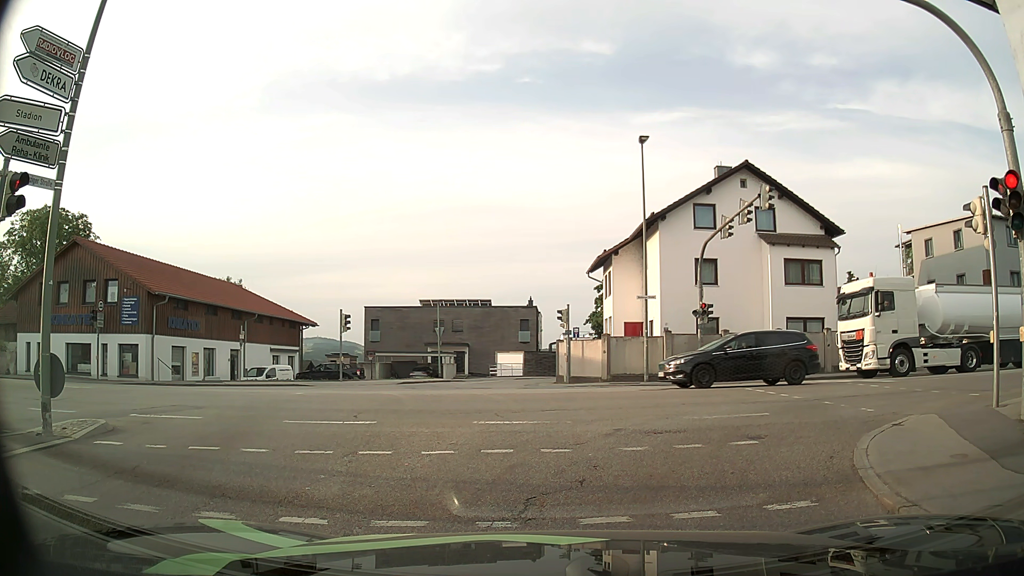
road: tertiary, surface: asphalt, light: Day
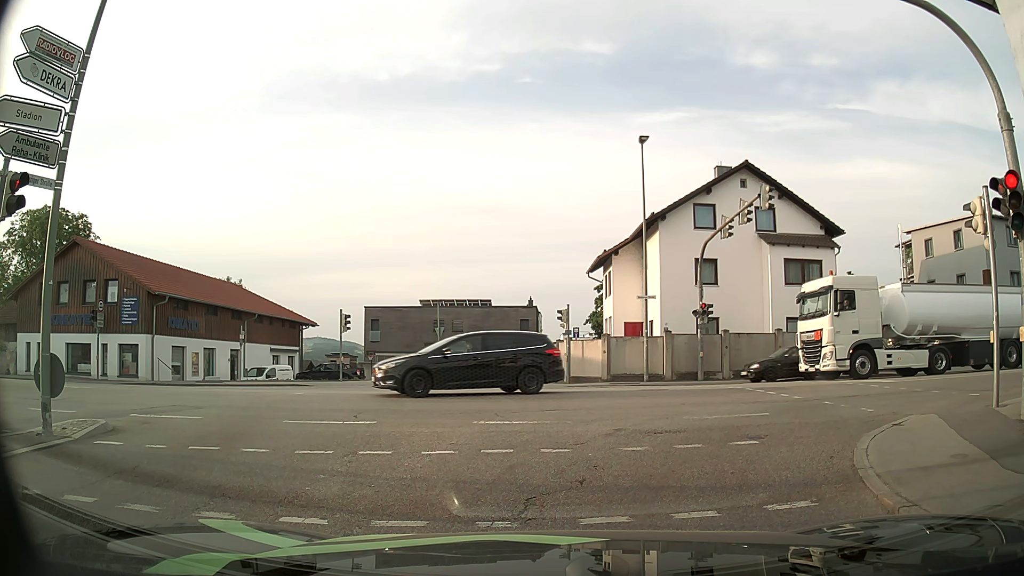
(0.0, 0.0) m; 0°
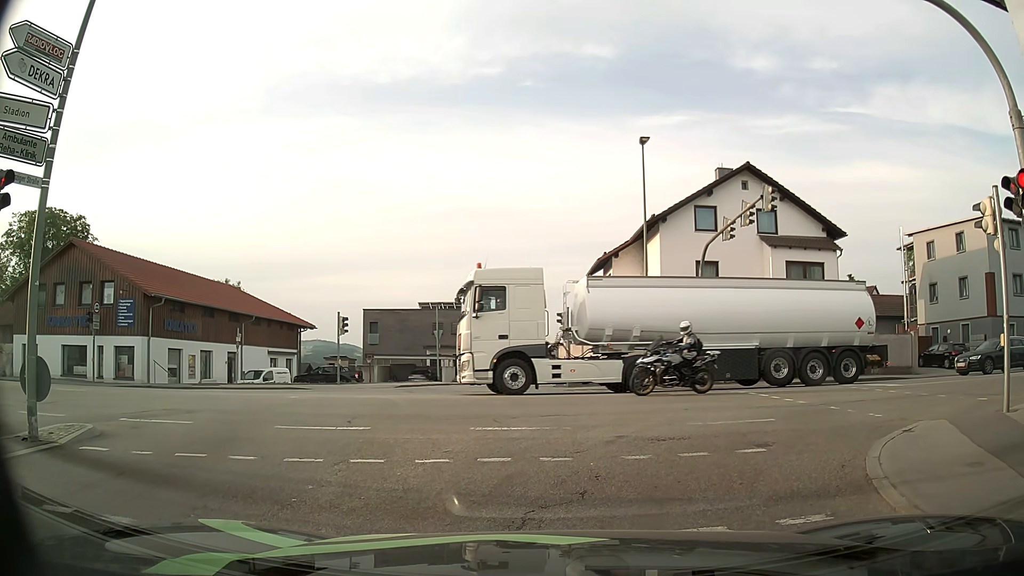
(0.0, +0.3) m; 0°
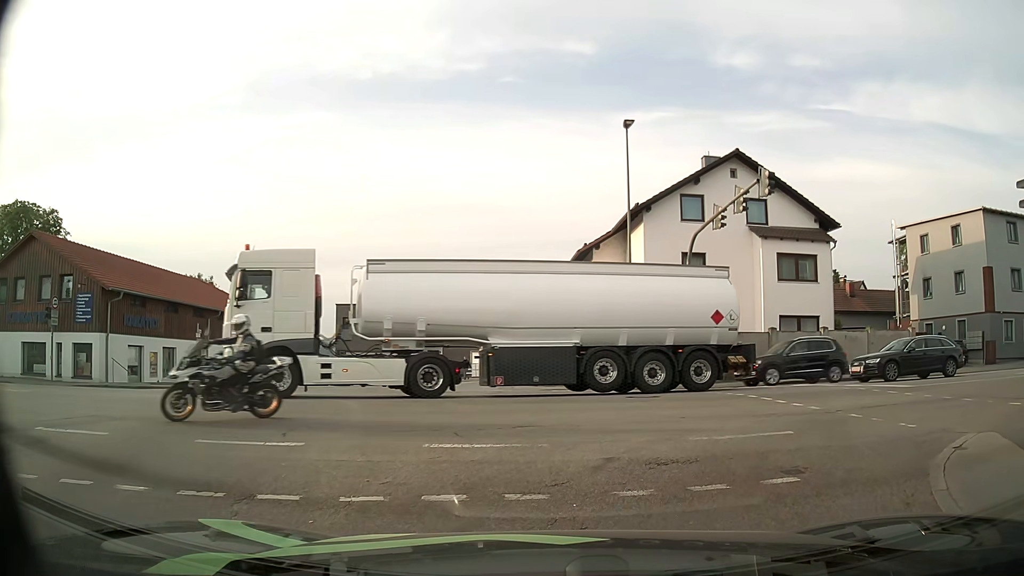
(0.0, +2.0) m; +4°
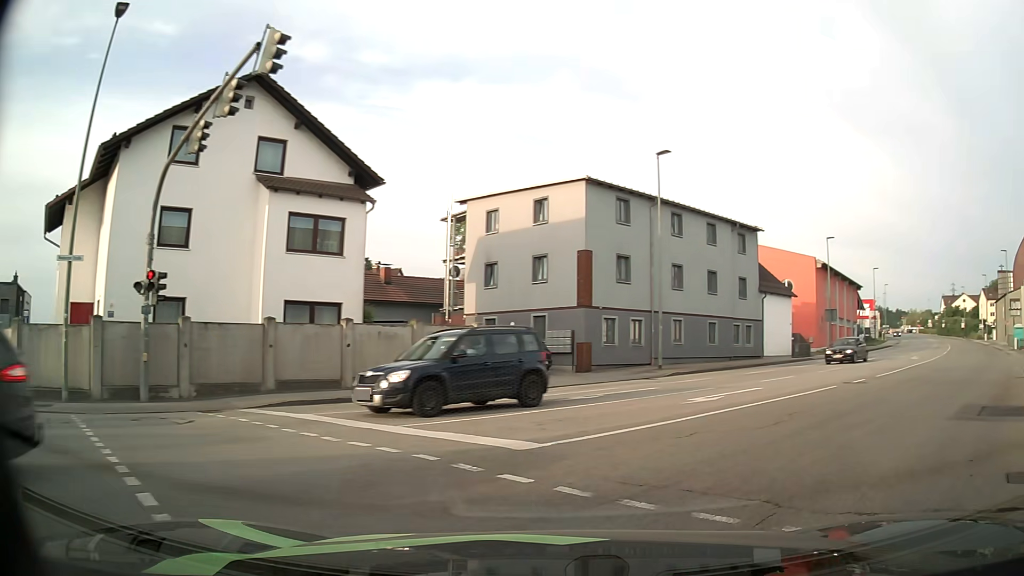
(+2.4, +9.3) m; +40°
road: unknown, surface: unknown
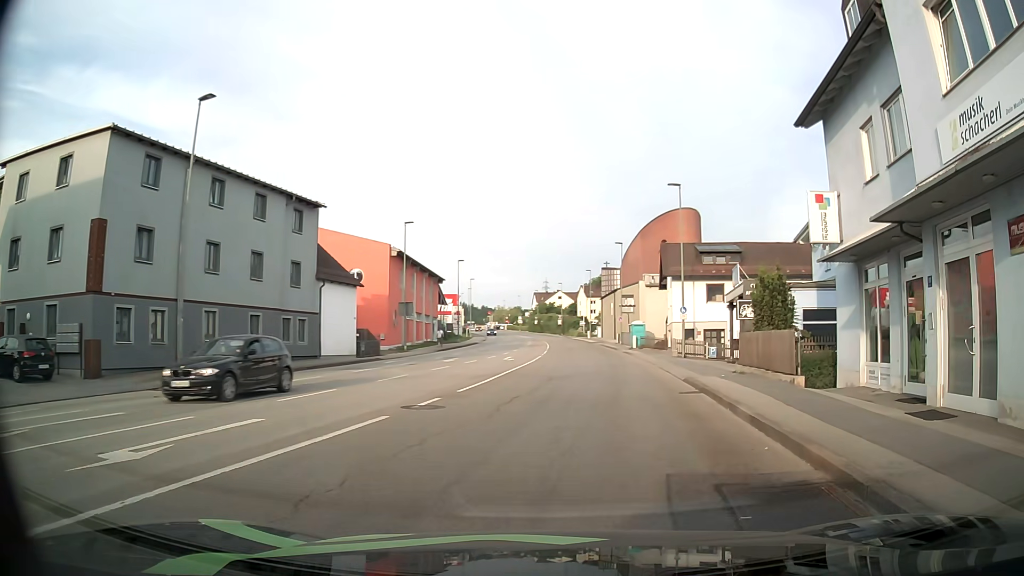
(+2.3, +6.9) m; +36°
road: tertiary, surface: asphalt
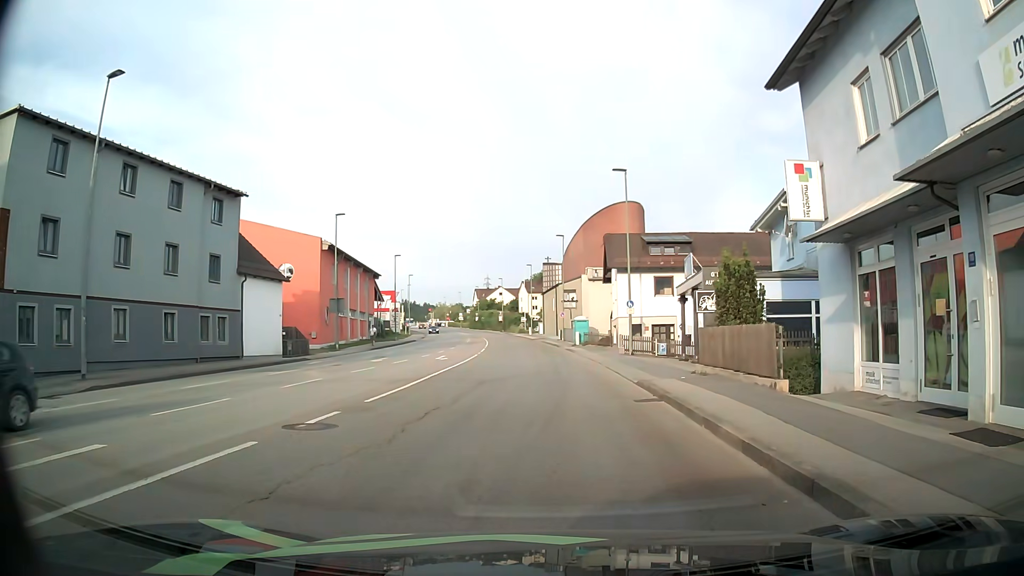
(+0.1, +2.8) m; +4°
